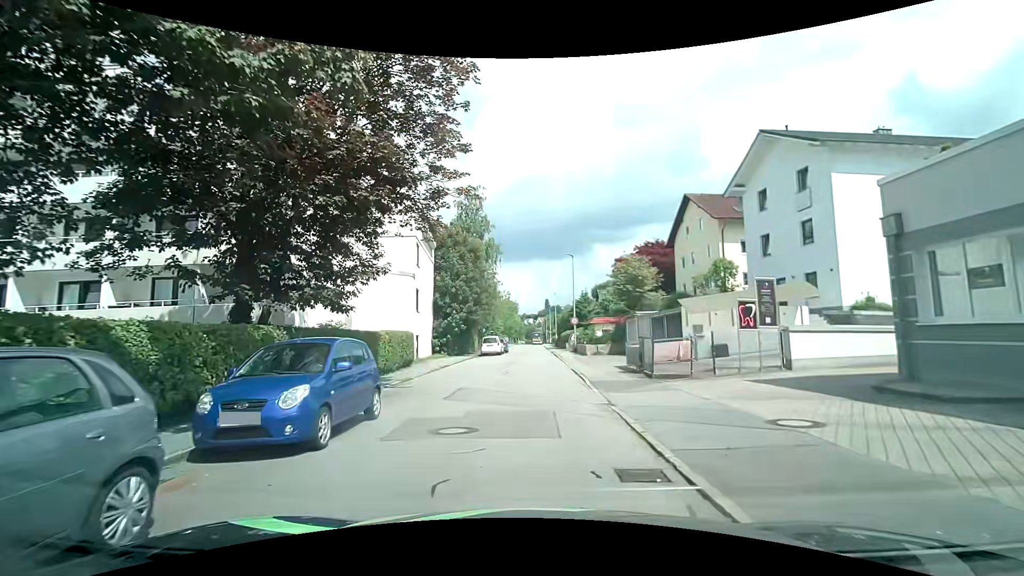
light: Day
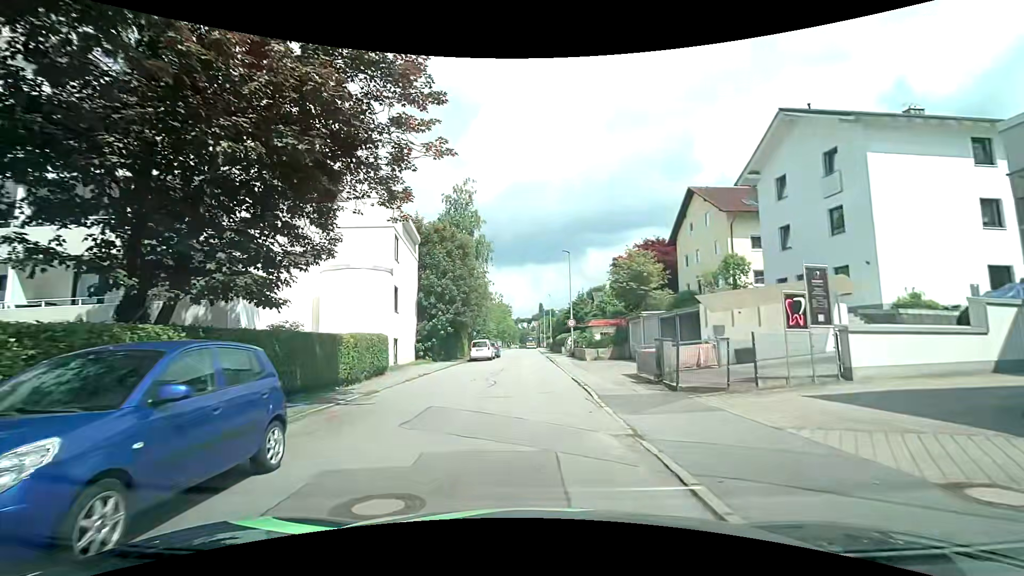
(+0.1, +3.5) m; +1°
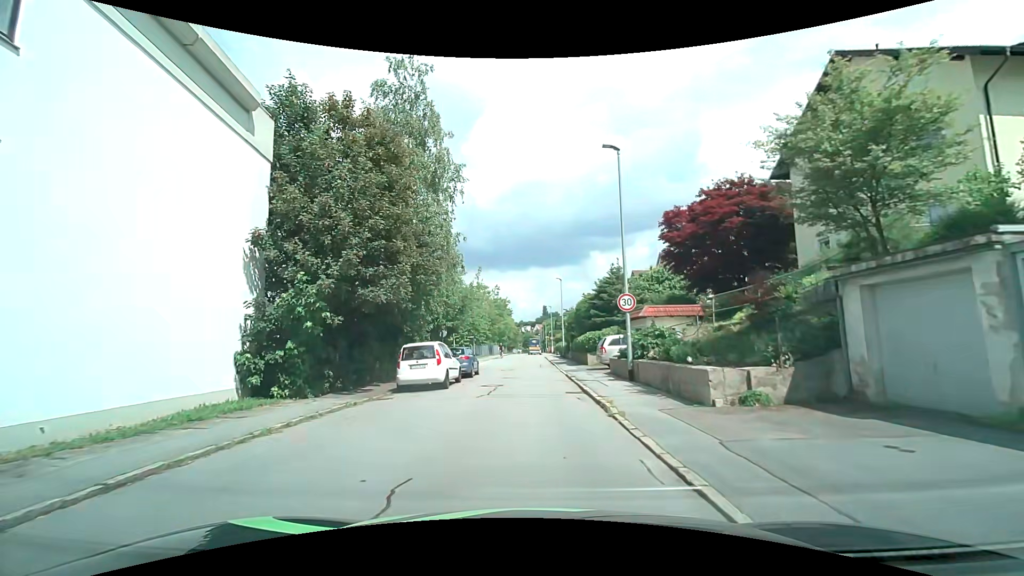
(-0.2, +21.4) m; 0°
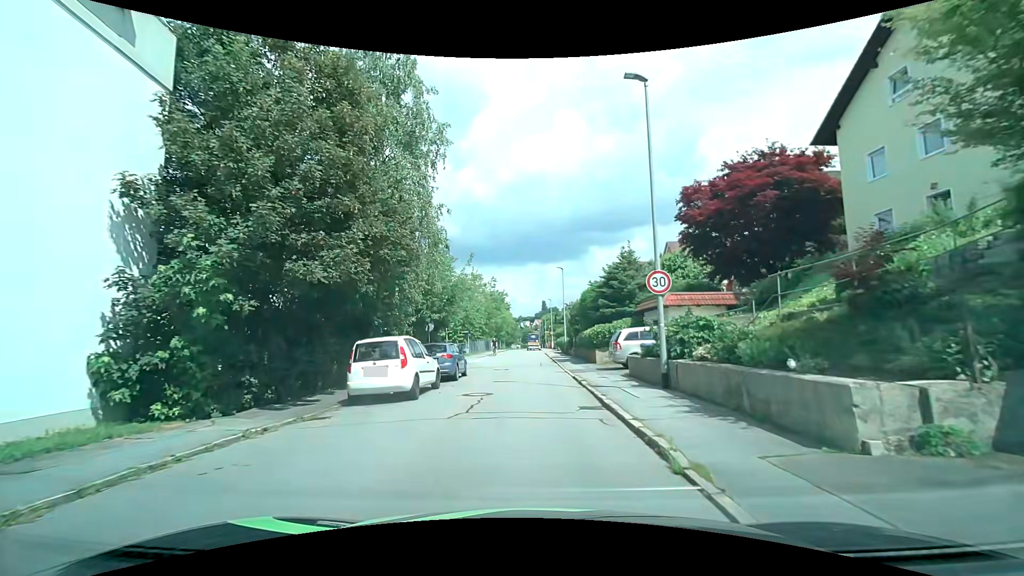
(0.0, +4.4) m; -1°
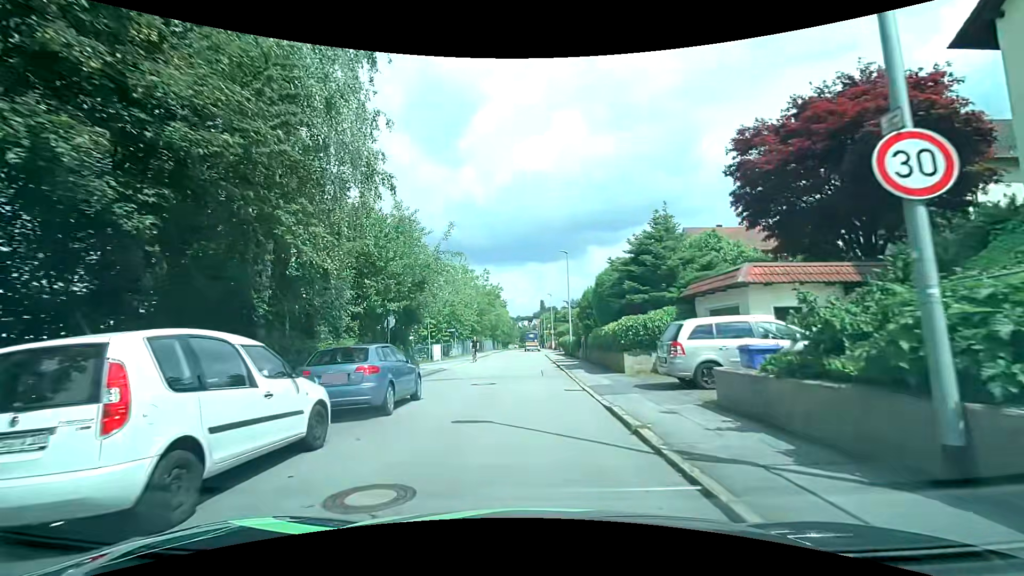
(0.0, +8.3) m; +1°
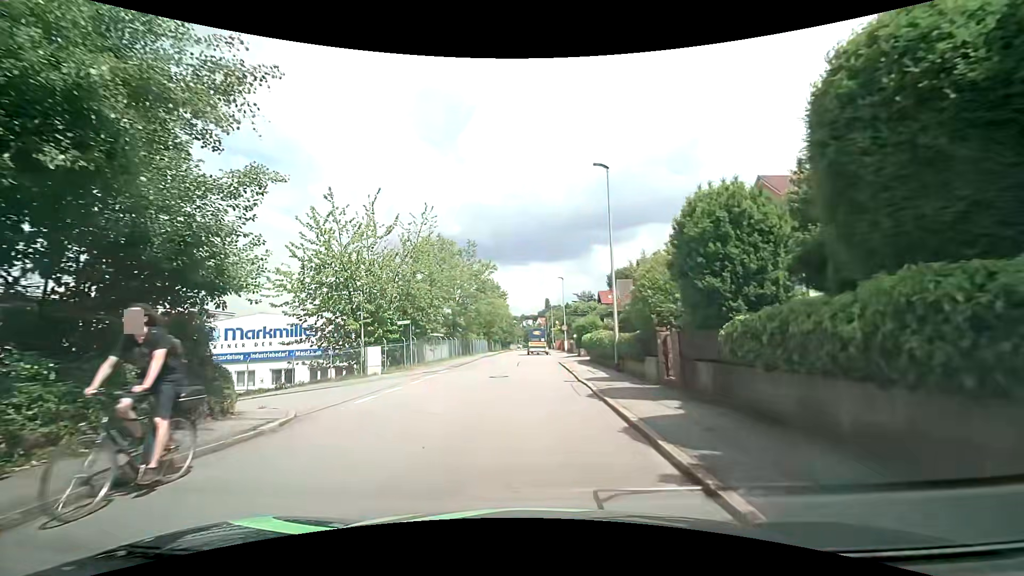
(-0.3, +18.8) m; -1°
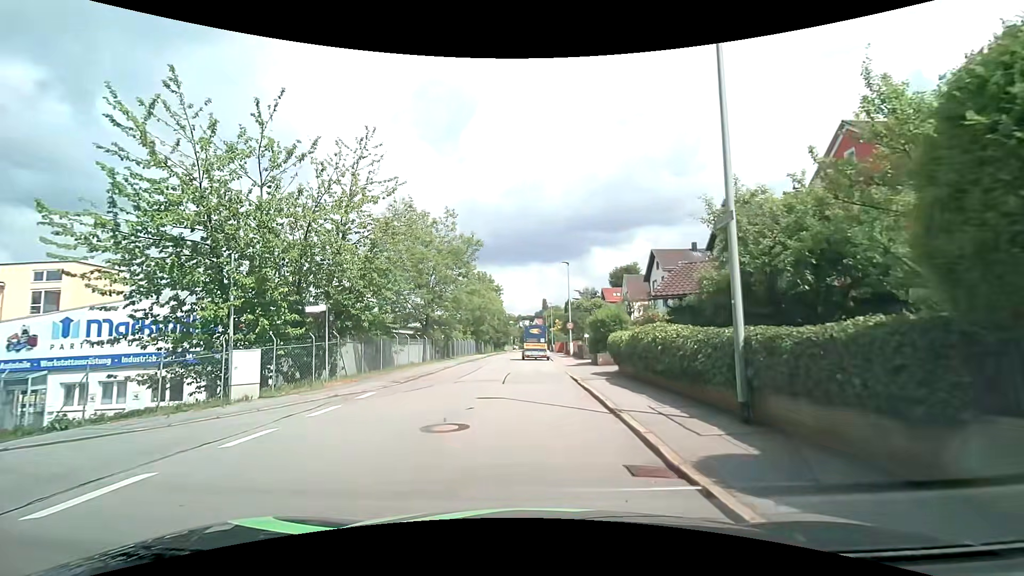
(0.0, +11.2) m; 0°
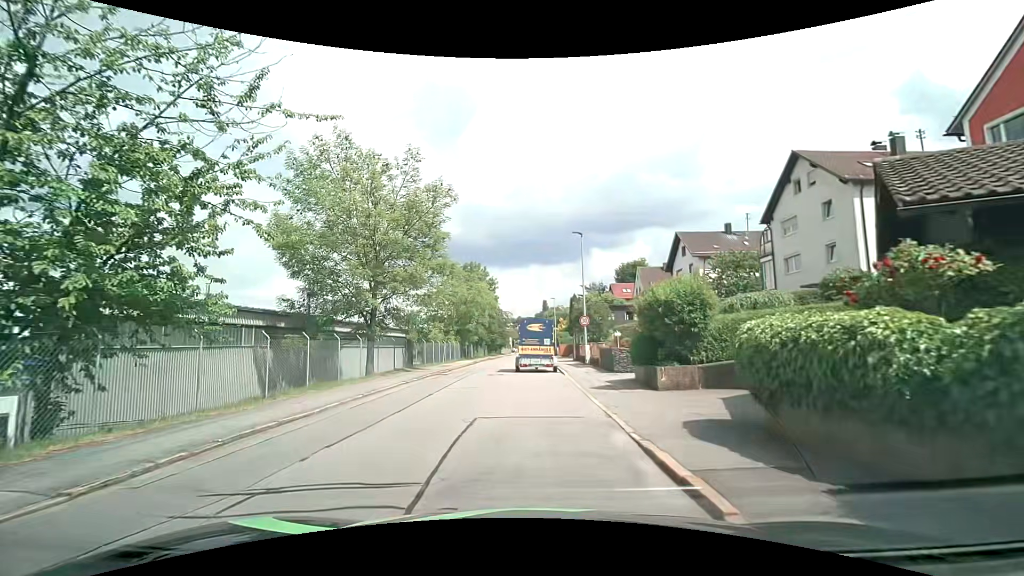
(+0.1, +12.7) m; +1°
(0, +10) (-2, +20) (-3, +30) (-4, +40) (-4, +50) (-4, +60) (-4, +70) (-4, +80) (-4, +90) (-4, +100) m
